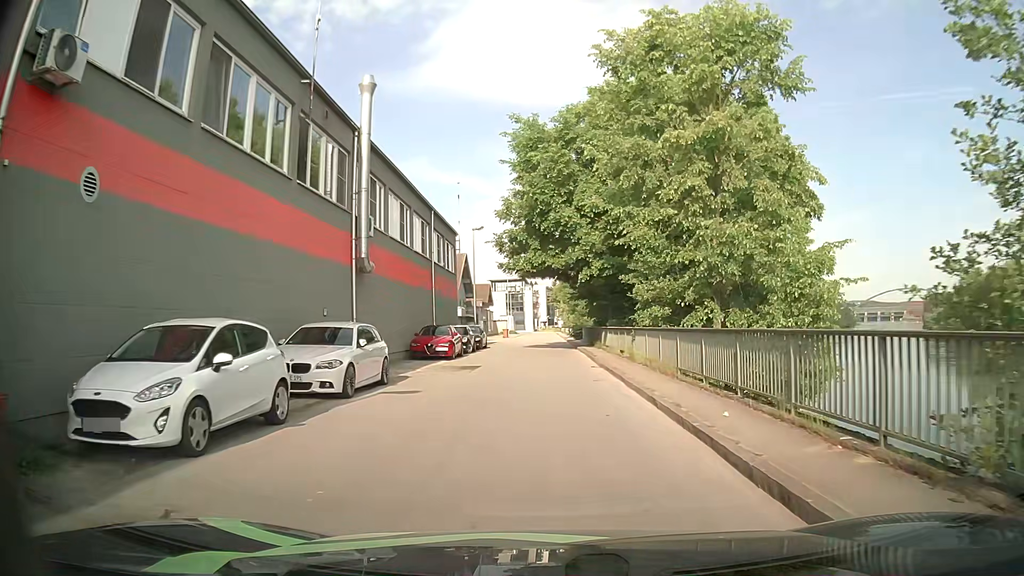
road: primary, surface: asphalt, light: Day
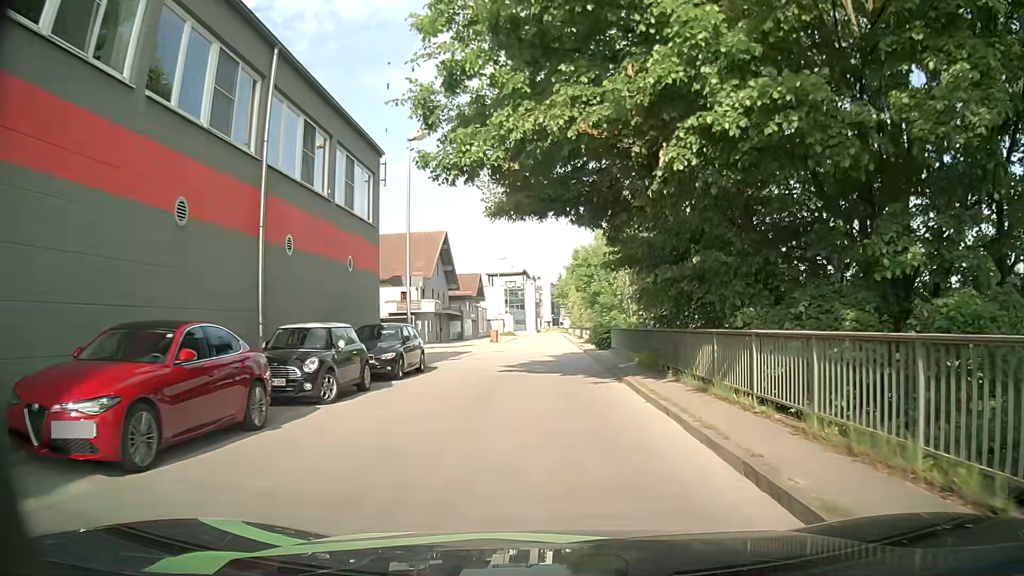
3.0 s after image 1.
(+0.2, +22.2) m; +1°
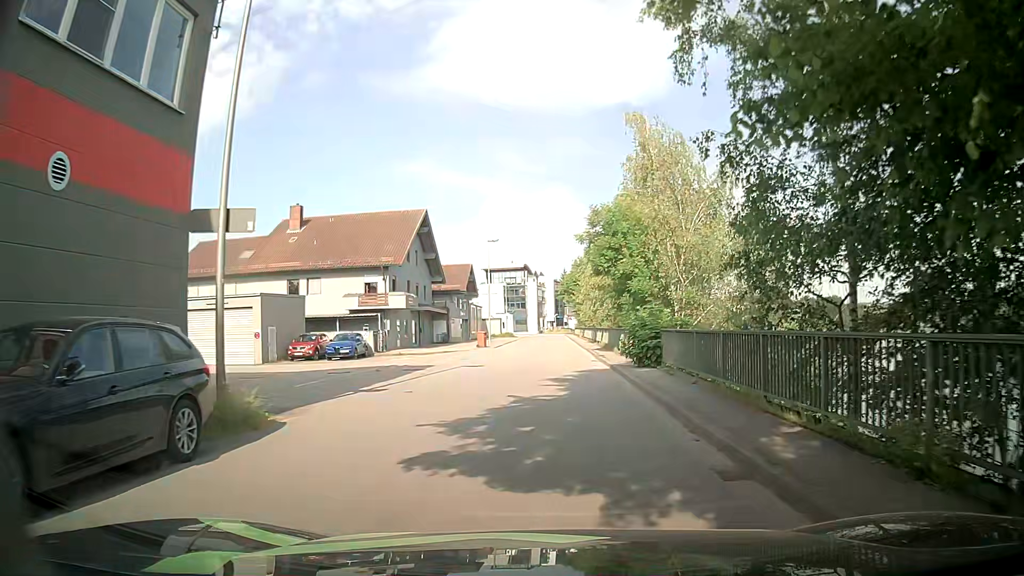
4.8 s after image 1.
(-0.2, +13.6) m; -1°
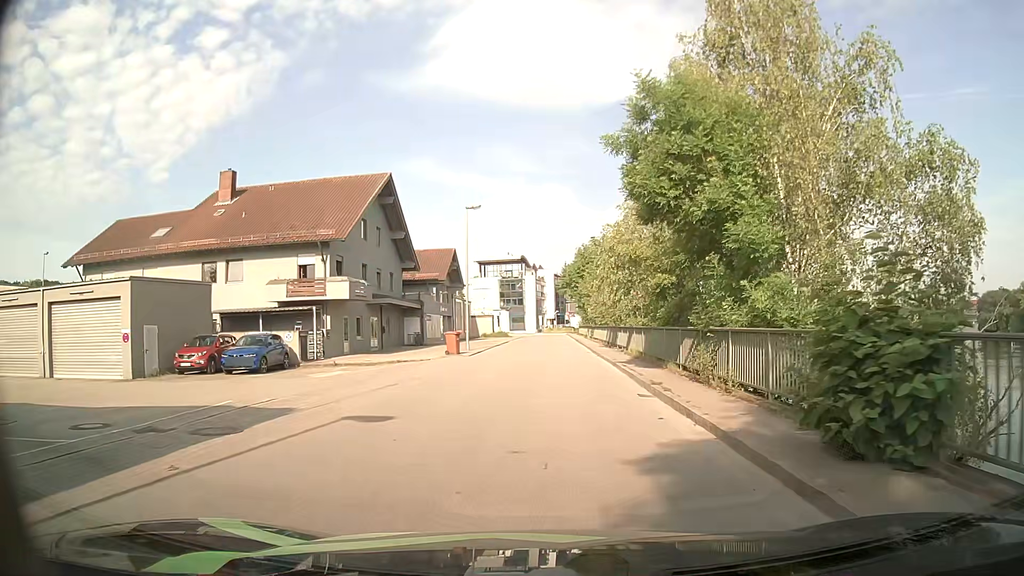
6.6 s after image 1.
(+0.2, +13.6) m; 0°
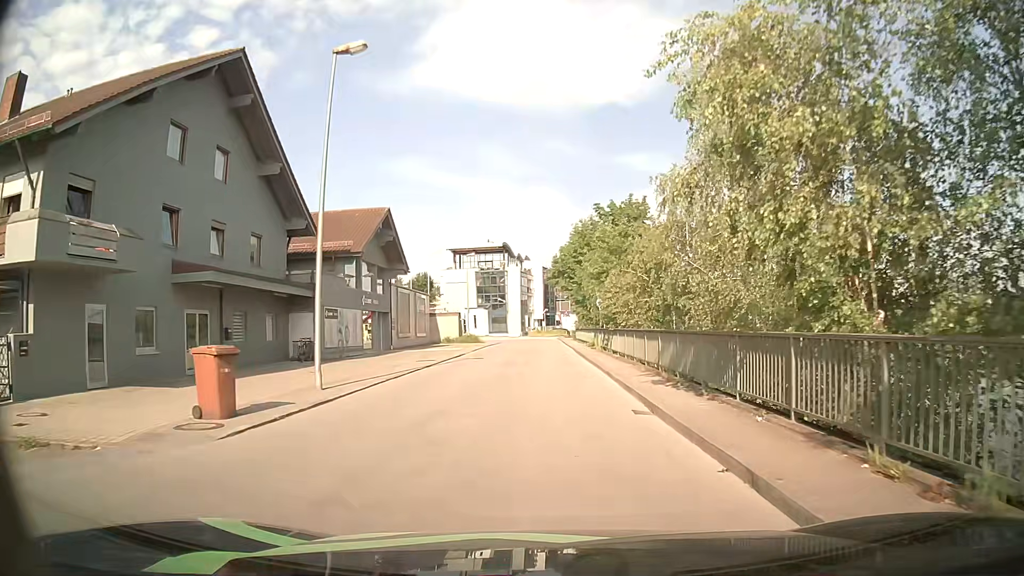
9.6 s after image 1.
(+0.4, +22.1) m; +1°
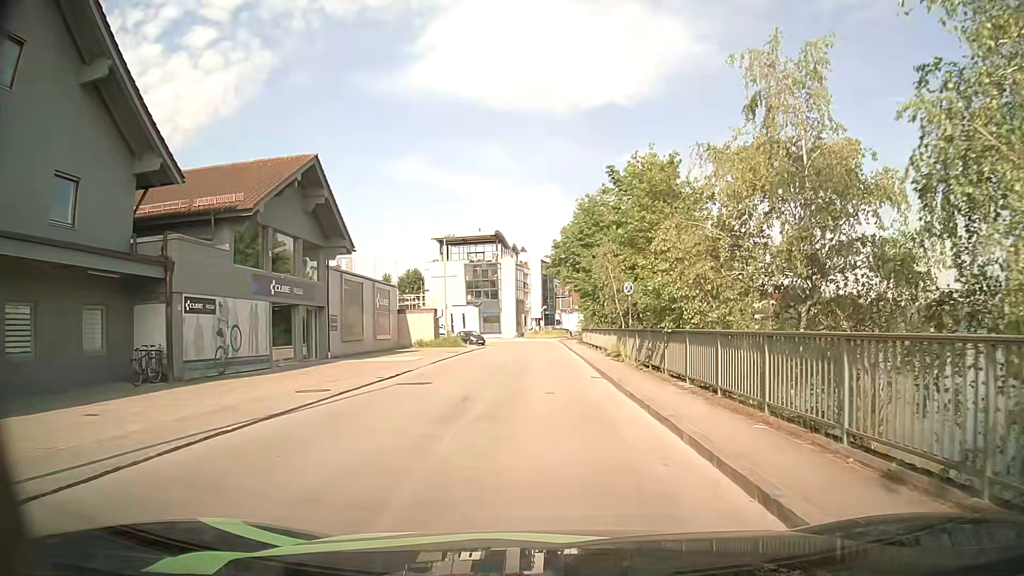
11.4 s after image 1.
(0.0, +13.0) m; 0°
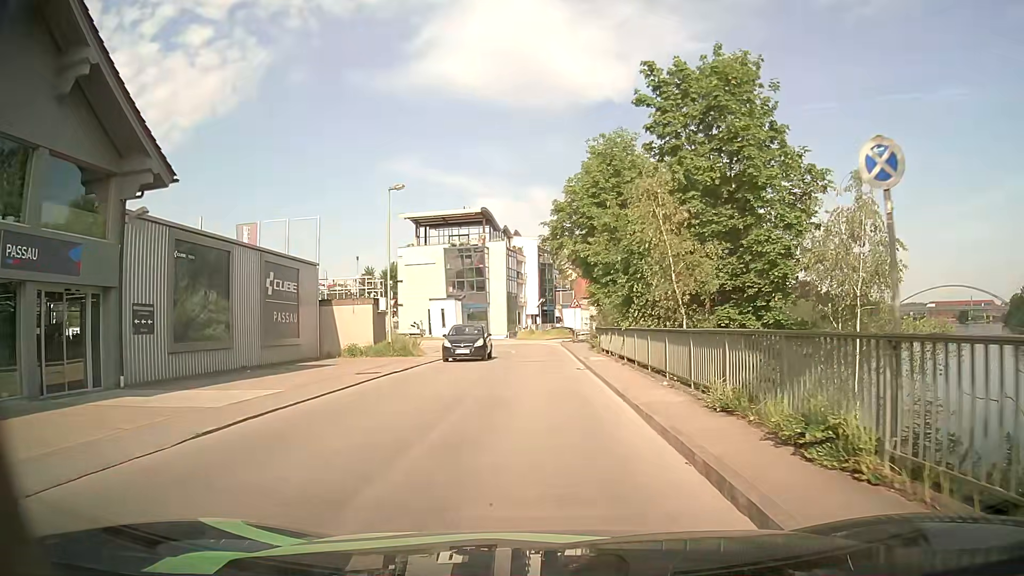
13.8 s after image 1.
(0.0, +17.1) m; 0°
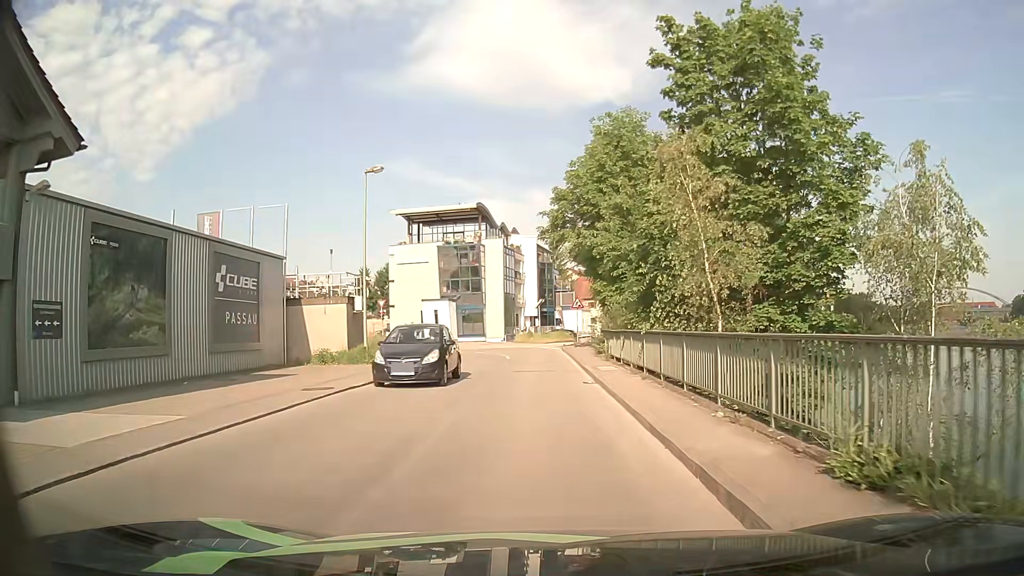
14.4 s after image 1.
(0.0, +4.3) m; 0°
